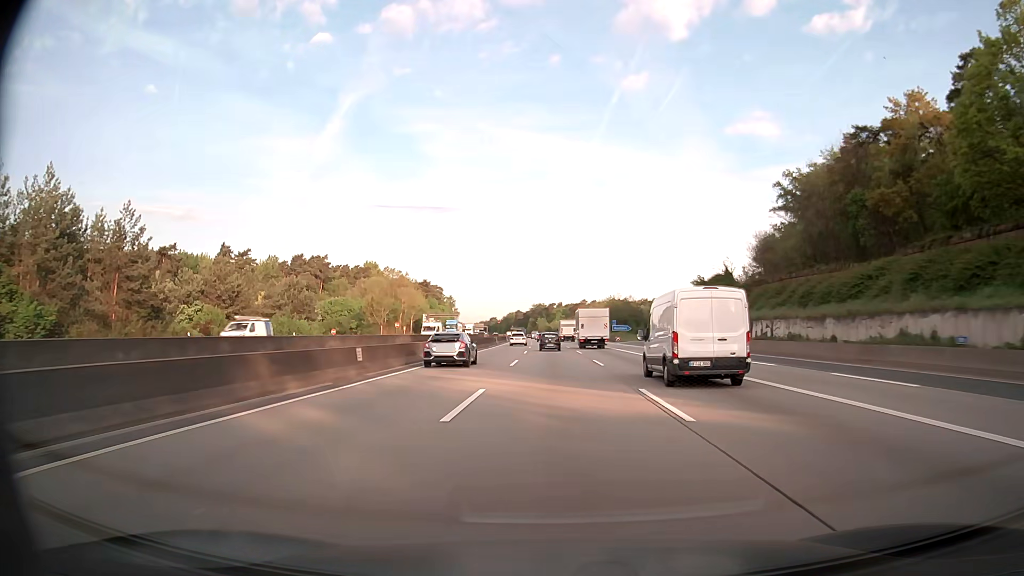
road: motorway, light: Day
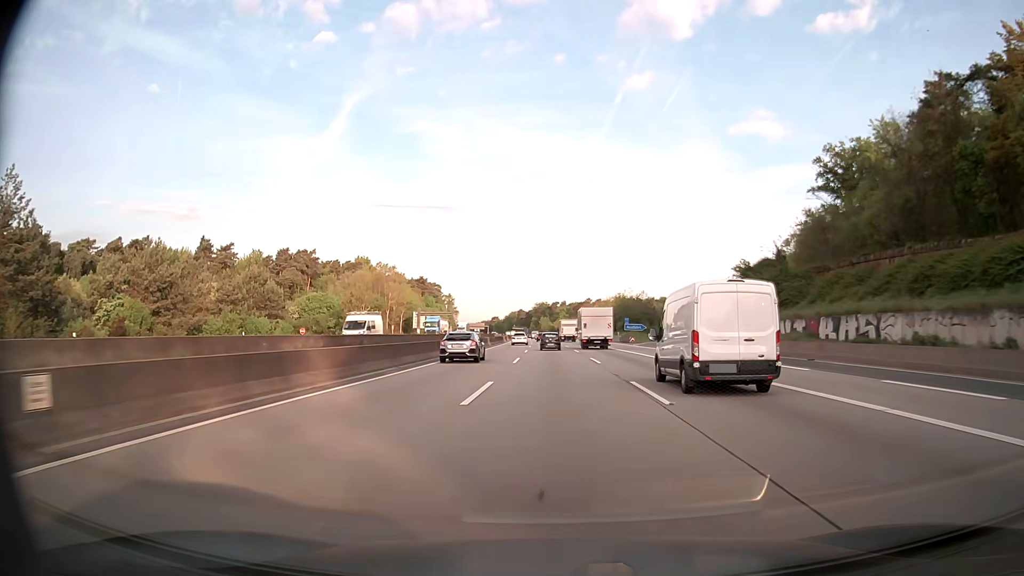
(0.0, +15.7) m; 0°
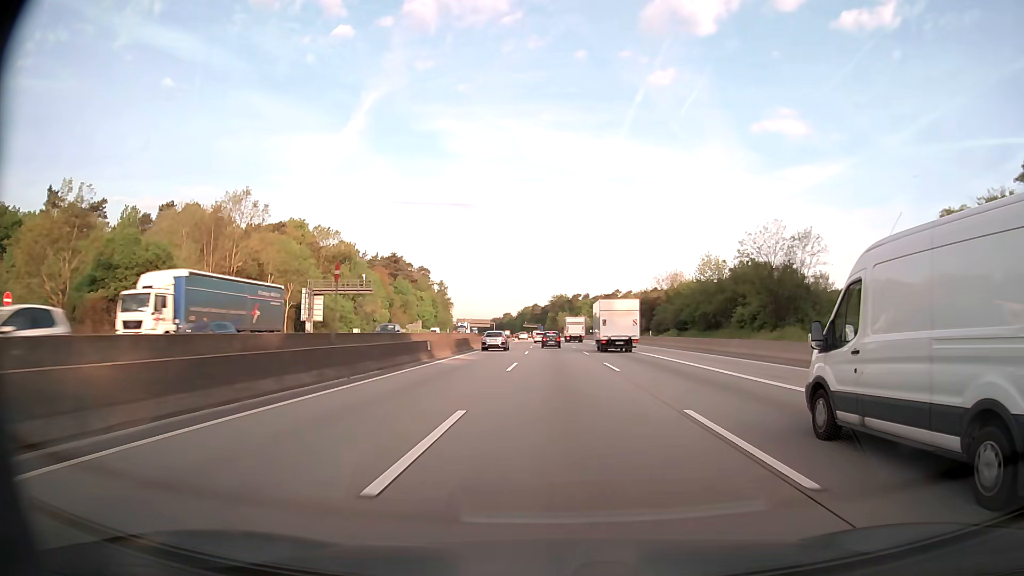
(-1.0, +79.0) m; -1°
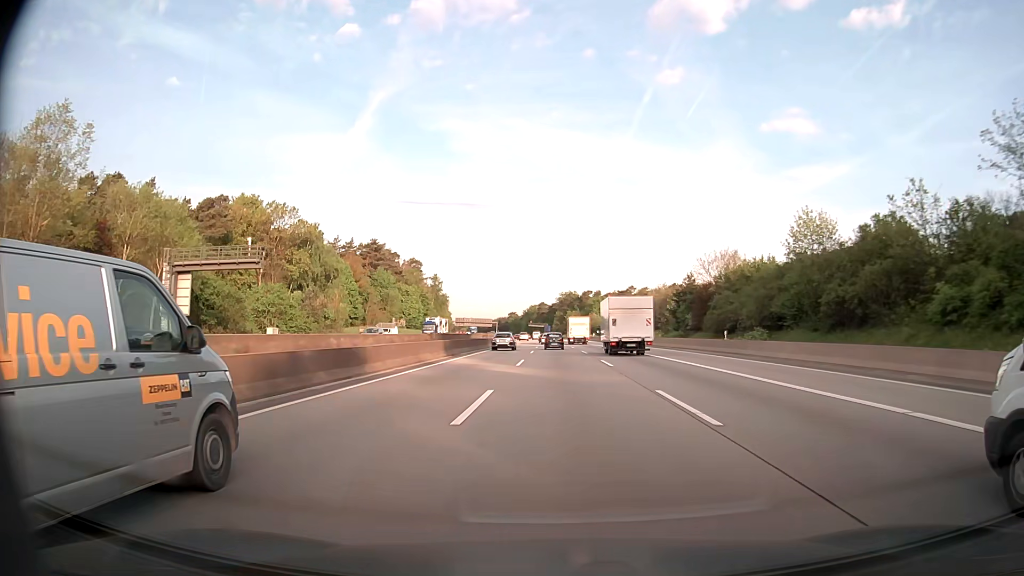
(-0.2, +31.7) m; -1°
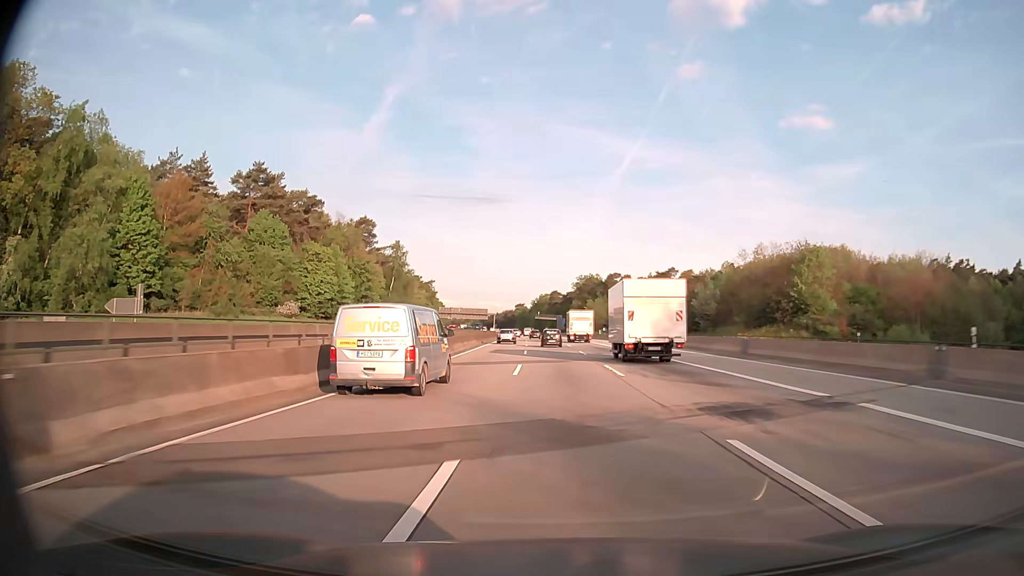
(-0.7, +79.2) m; -1°
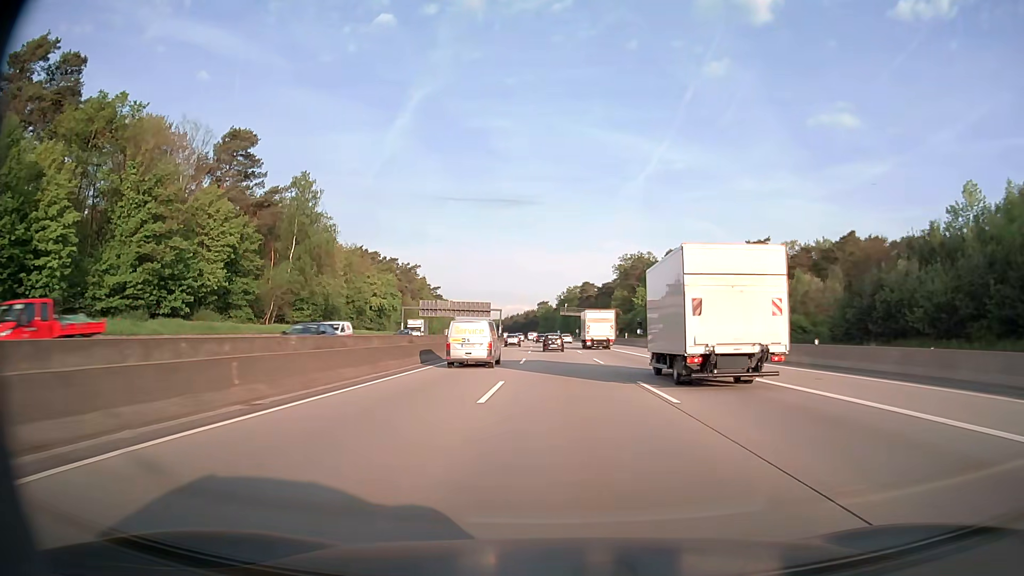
(-1.7, +79.4) m; -2°
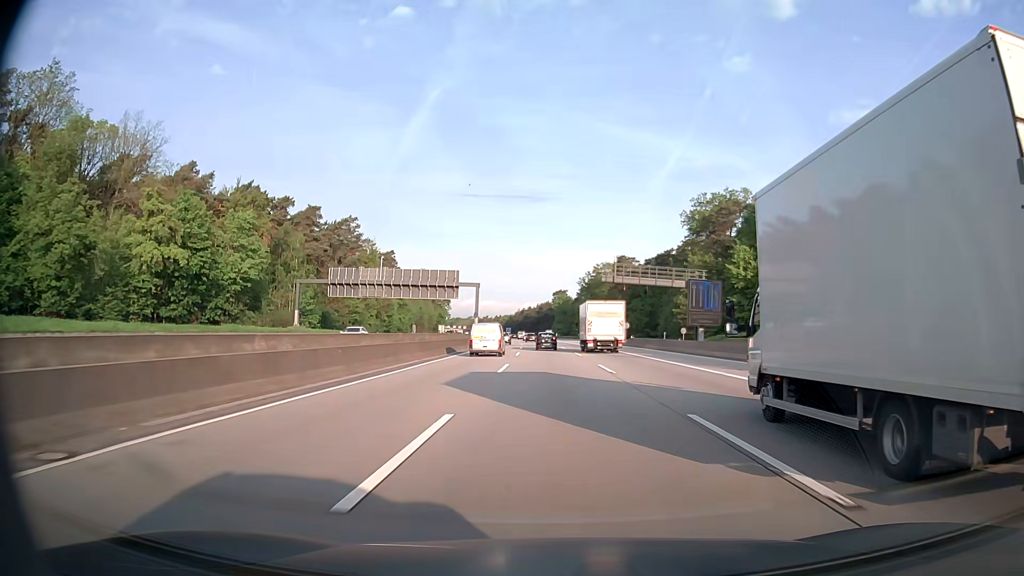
(-1.2, +80.5) m; -1°
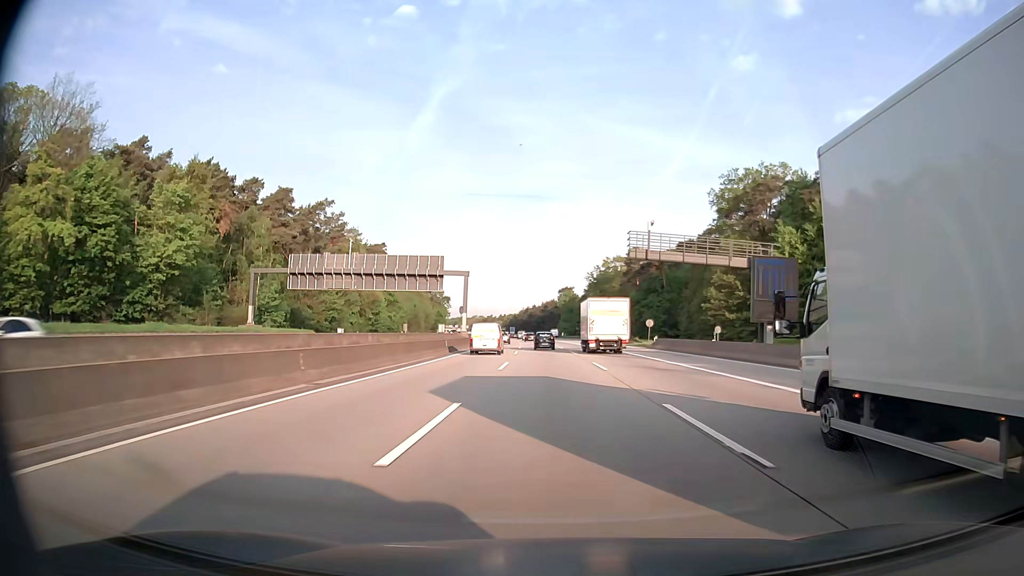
(-0.1, +16.3) m; 0°
(0, +10) (0, +20) (0, +30) (0, +40) (-1, +50) (-1, +60) (-1, +70) (-2, +80) (-3, +90) (-3, +100) m
